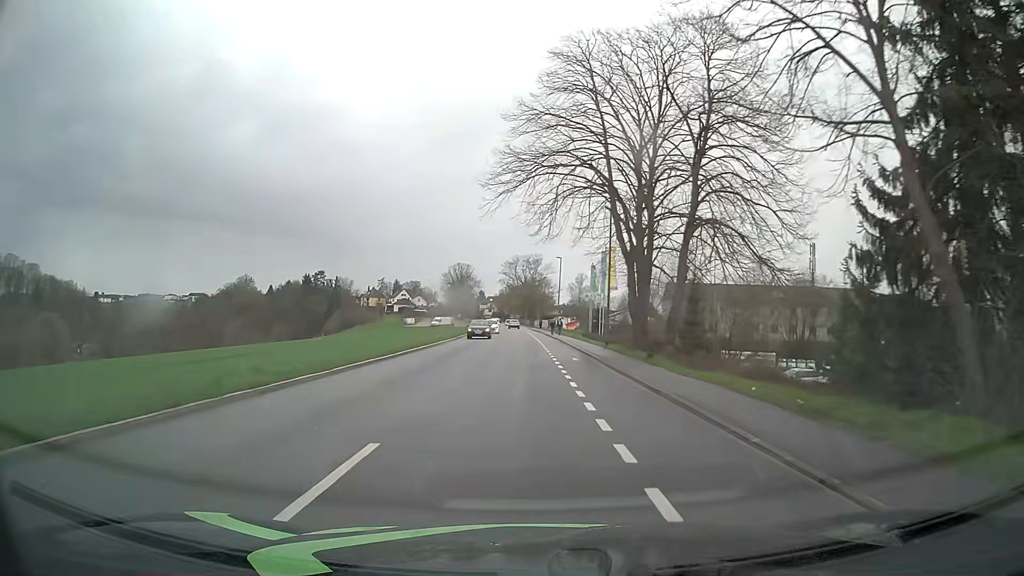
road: tertiary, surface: asphalt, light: Day
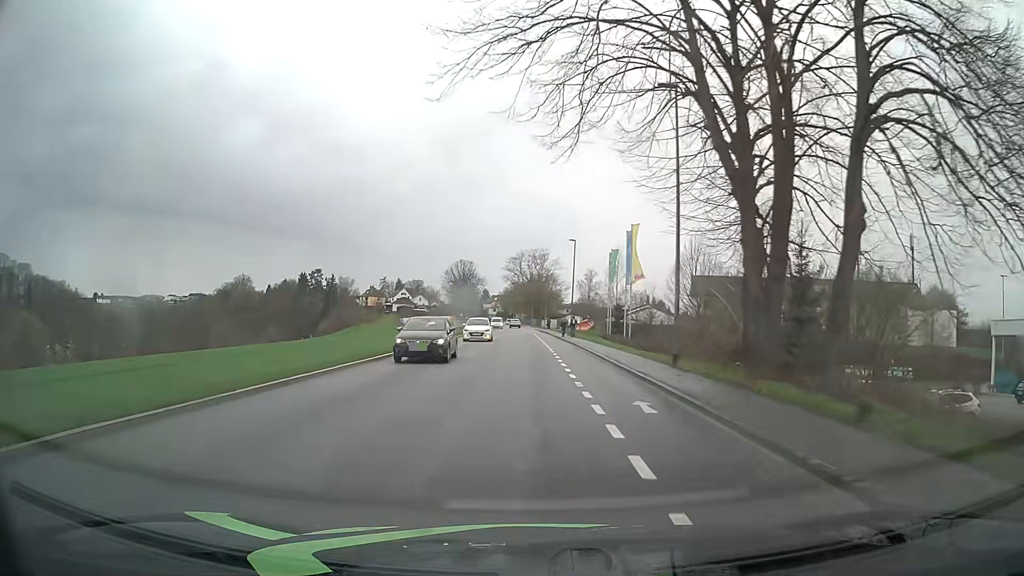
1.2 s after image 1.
(-0.1, +14.9) m; 0°
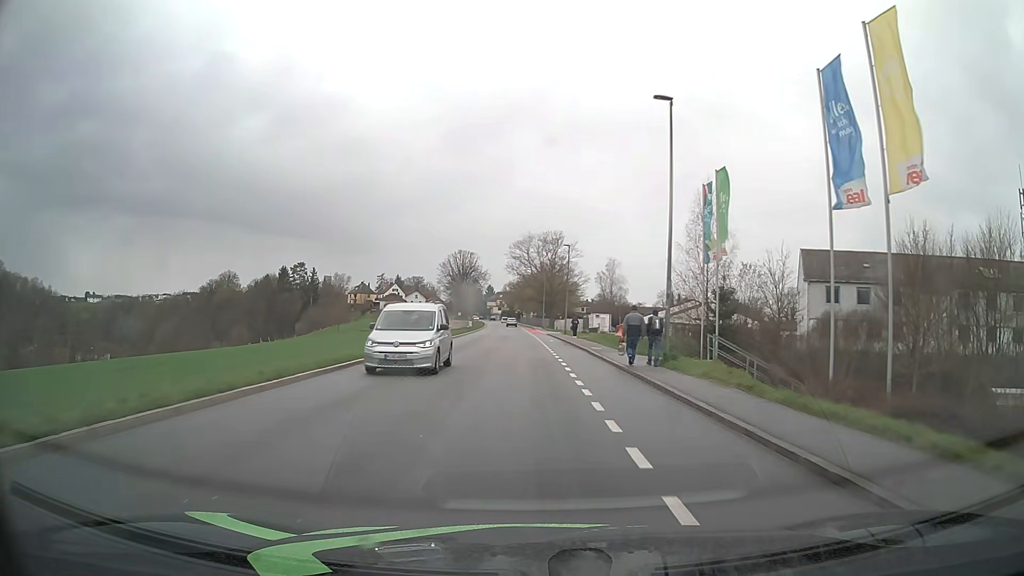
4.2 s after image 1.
(-0.5, +37.9) m; -1°
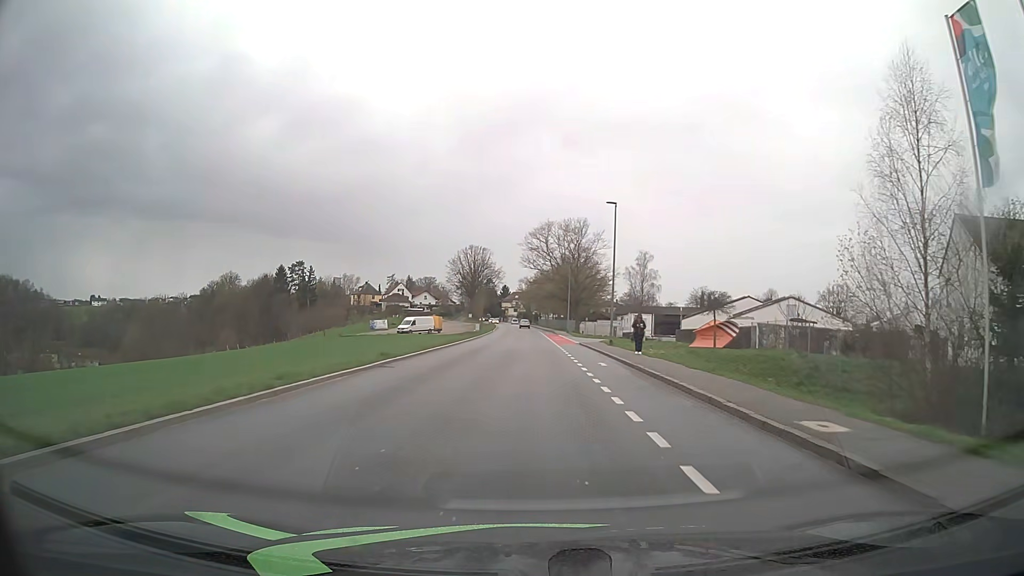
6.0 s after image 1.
(-0.5, +23.0) m; -1°
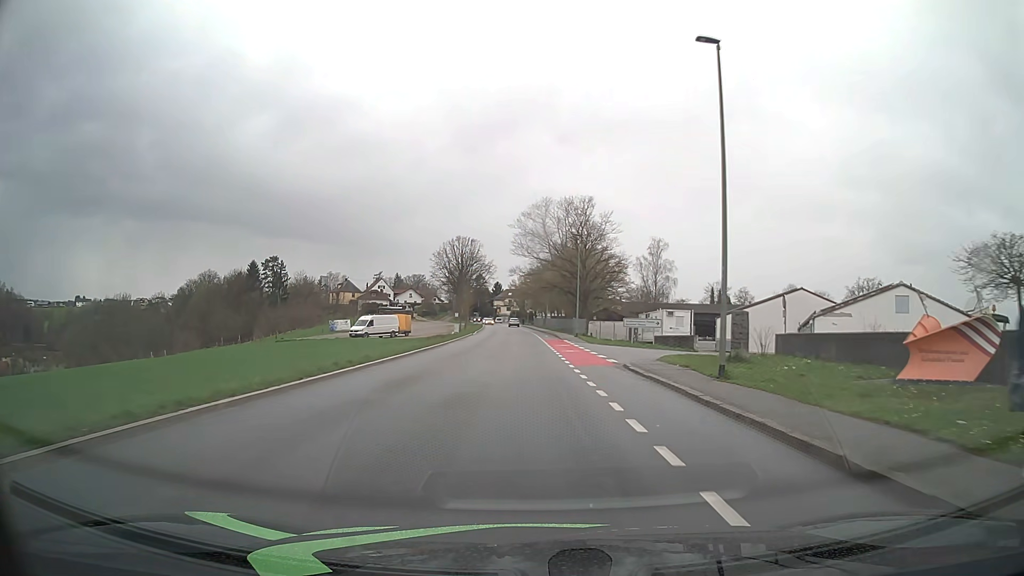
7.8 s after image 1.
(0.0, +23.2) m; 0°
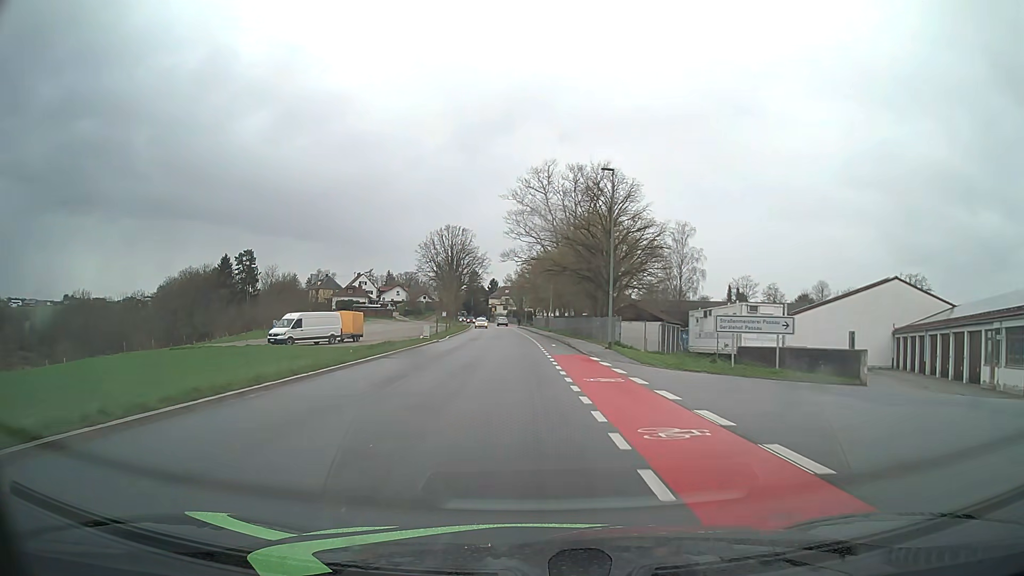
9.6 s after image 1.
(0.0, +23.3) m; 0°
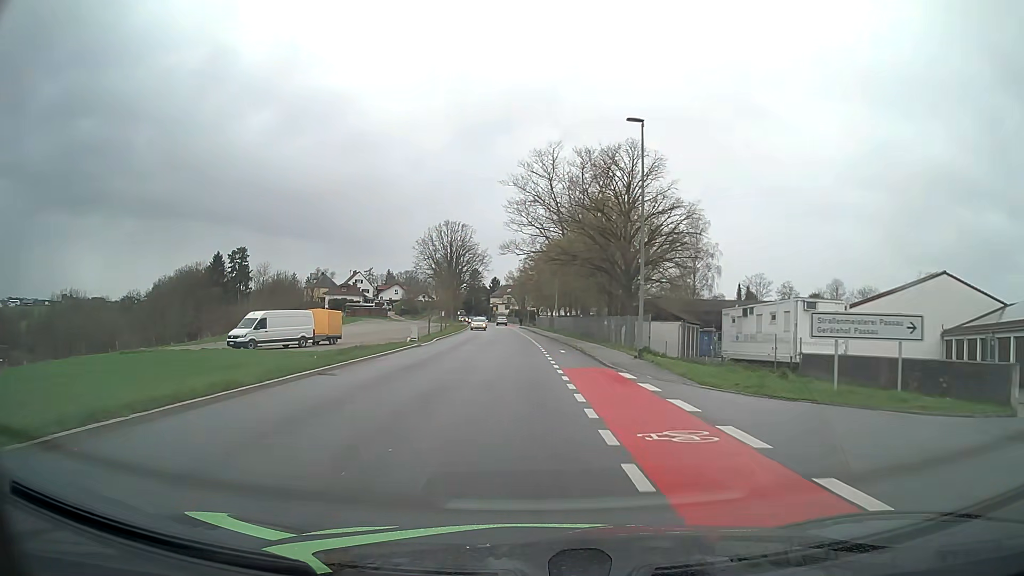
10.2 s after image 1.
(0.0, +7.8) m; 0°
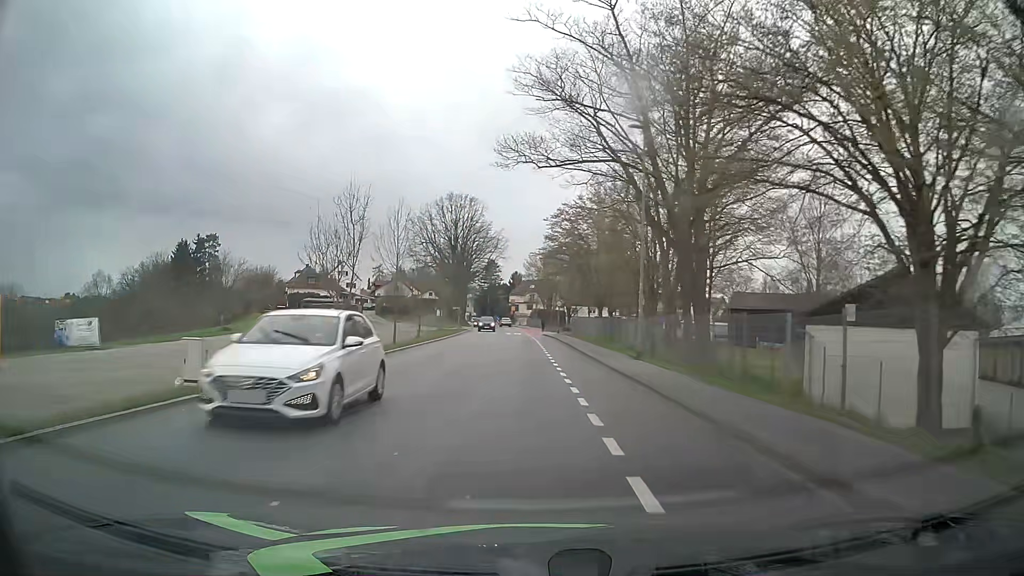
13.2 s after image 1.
(-0.7, +38.8) m; -2°
(0, +10) (0, +20) (0, +30) (-1, +40) (-1, +50) (-1, +60) (-2, +70) (-2, +80) (-3, +90) (-3, +100) m
